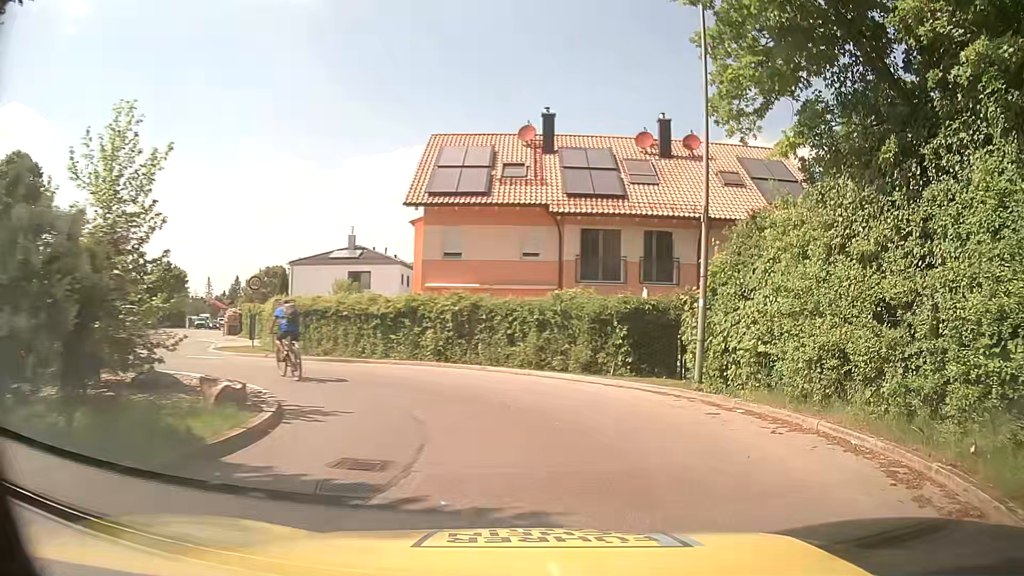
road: tertiary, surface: asphalt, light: Day
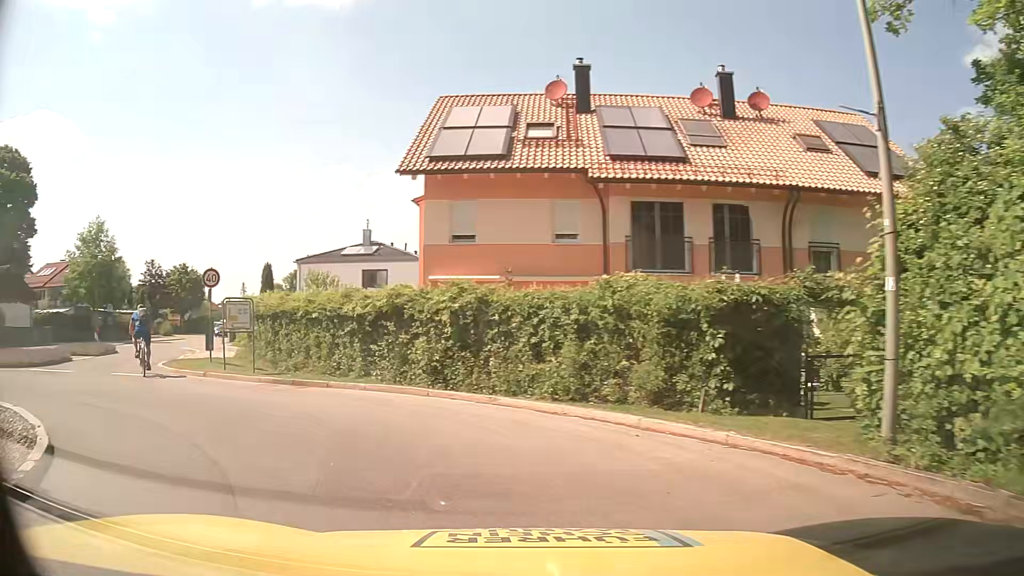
(+0.4, +6.4) m; -2°
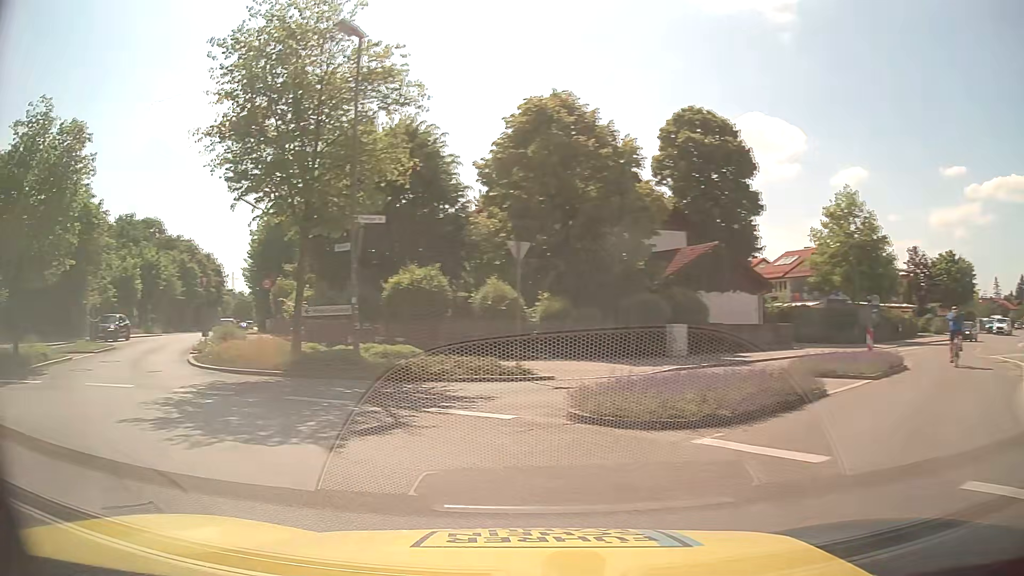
(-6.5, +10.8) m; -65°
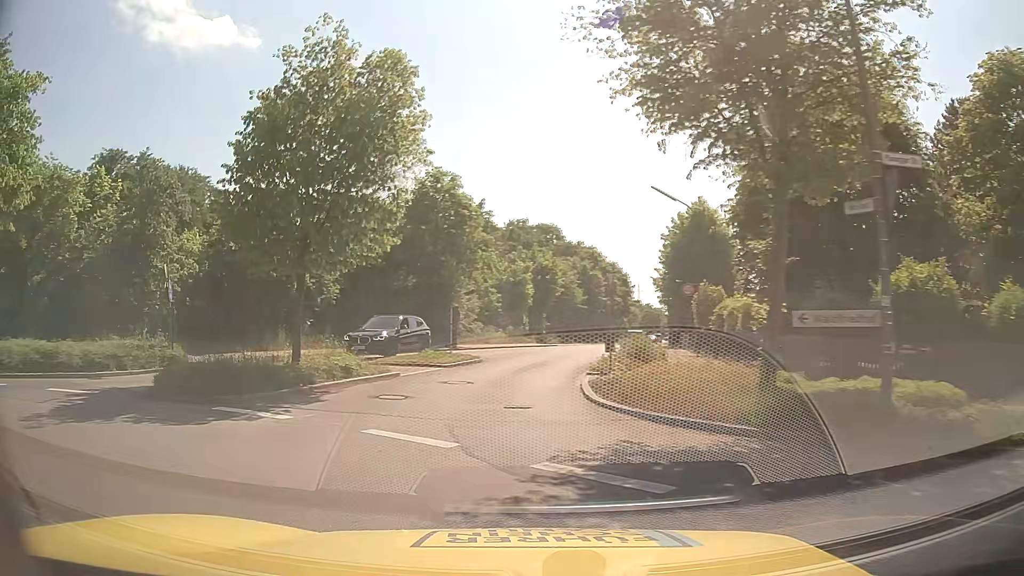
(-2.4, +6.6) m; -37°
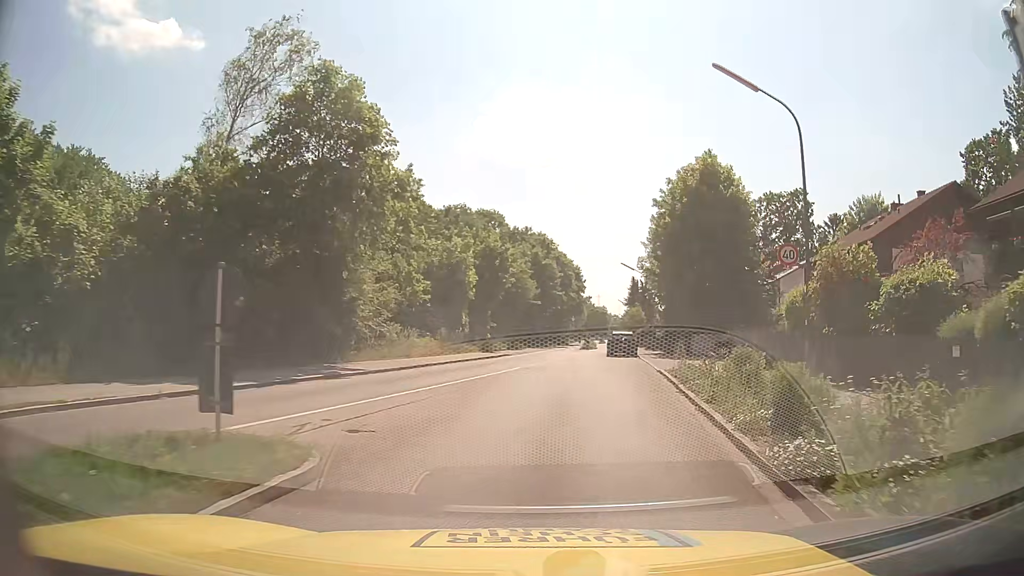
(-0.1, +17.5) m; +6°
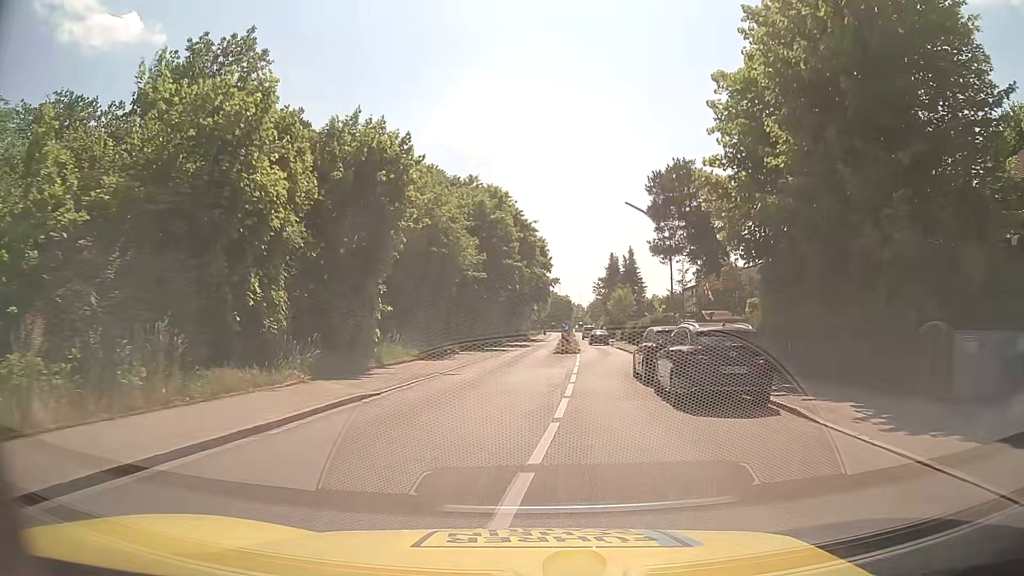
(+1.3, +27.8) m; +3°
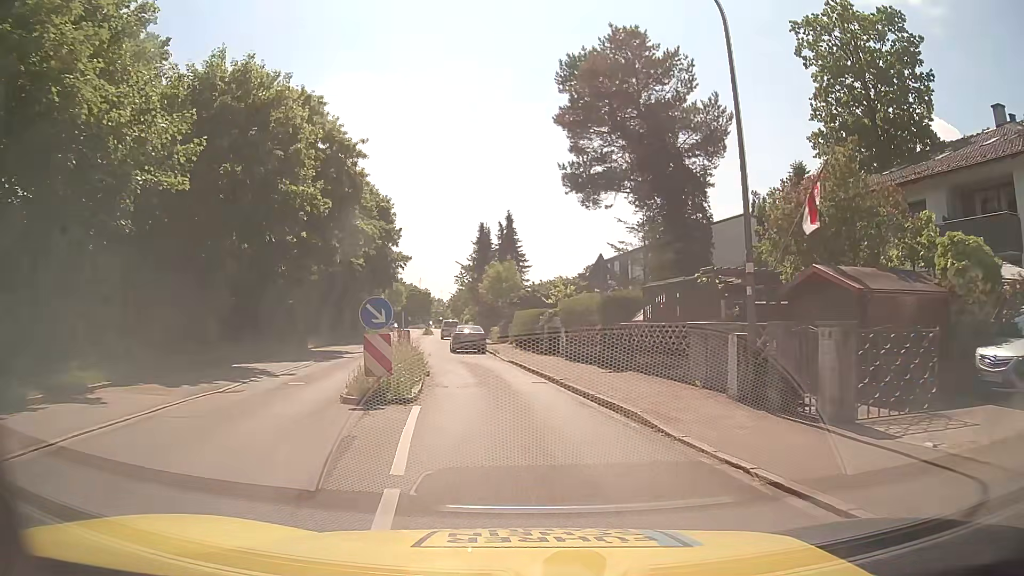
(+2.1, +26.2) m; +12°
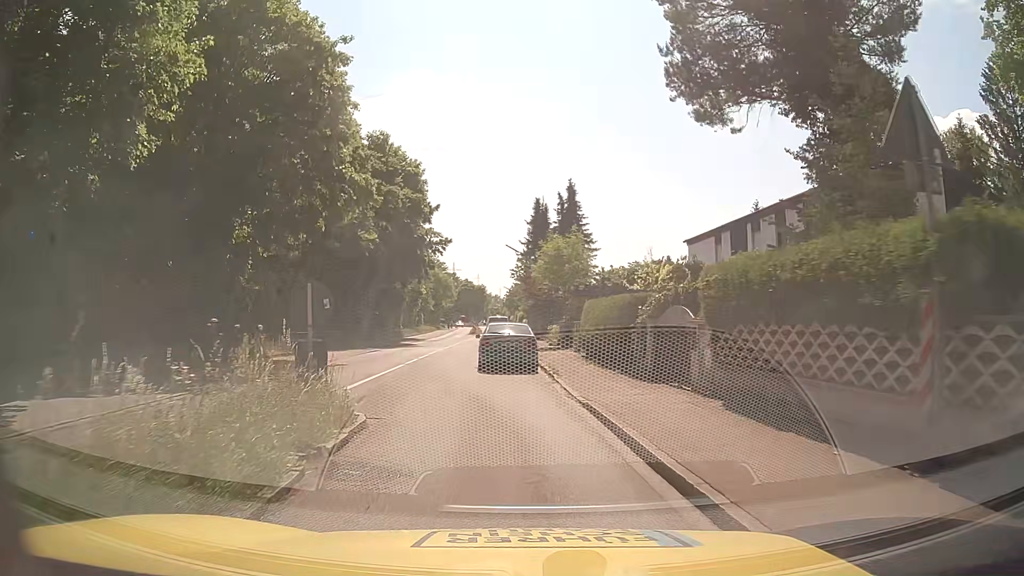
(-0.5, +14.0) m; -5°
(-1, +10) (-3, +20) (-4, +30) (-5, +40) (-5, +50) (-6, +60) (-5, +70) (-5, +80) (-5, +90) (-6, +100) m
